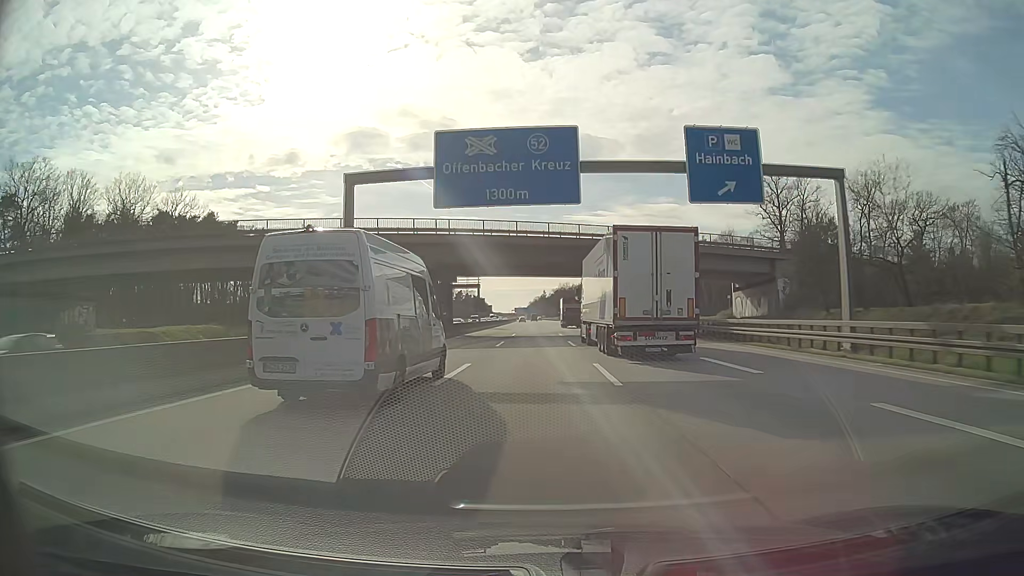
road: motorway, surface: asphalt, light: Day
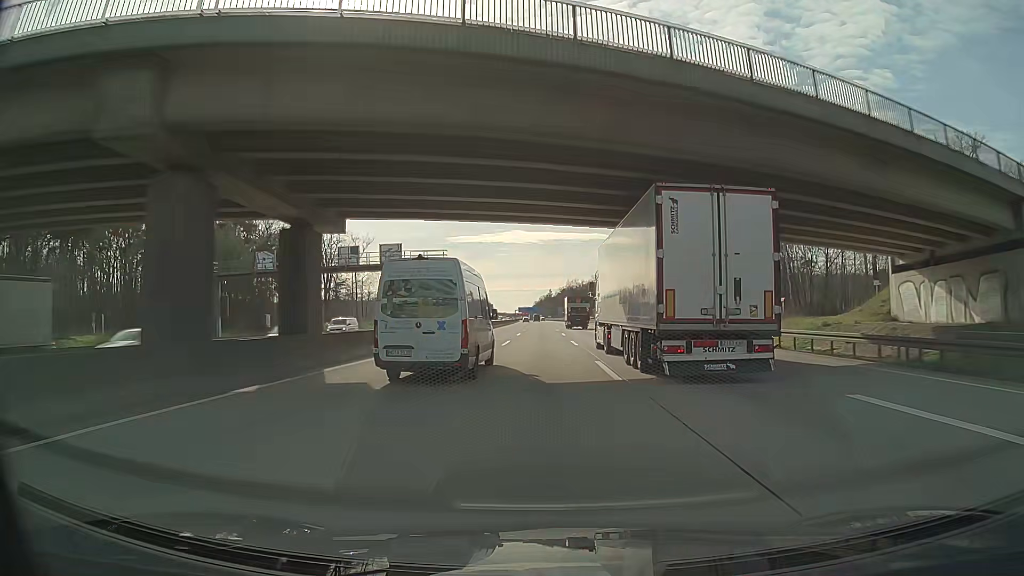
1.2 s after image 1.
(-0.1, +34.9) m; 0°
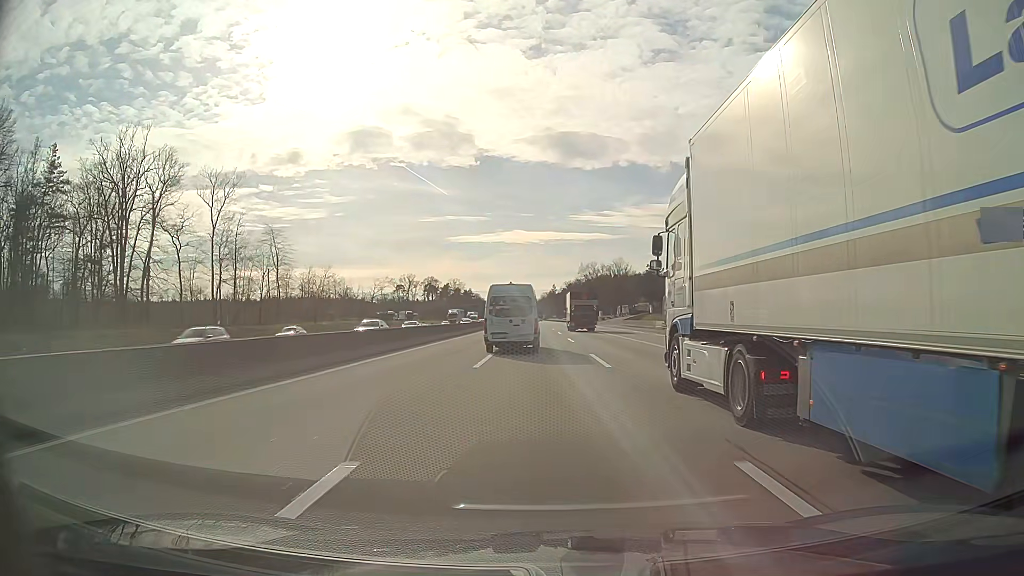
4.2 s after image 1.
(-0.2, +87.3) m; 0°
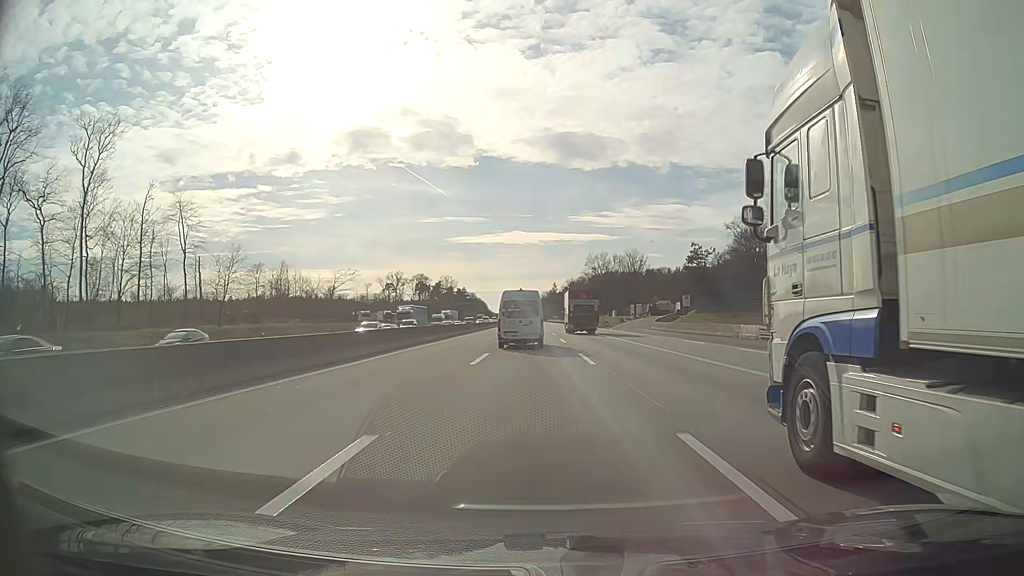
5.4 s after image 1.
(0.0, +34.9) m; 0°
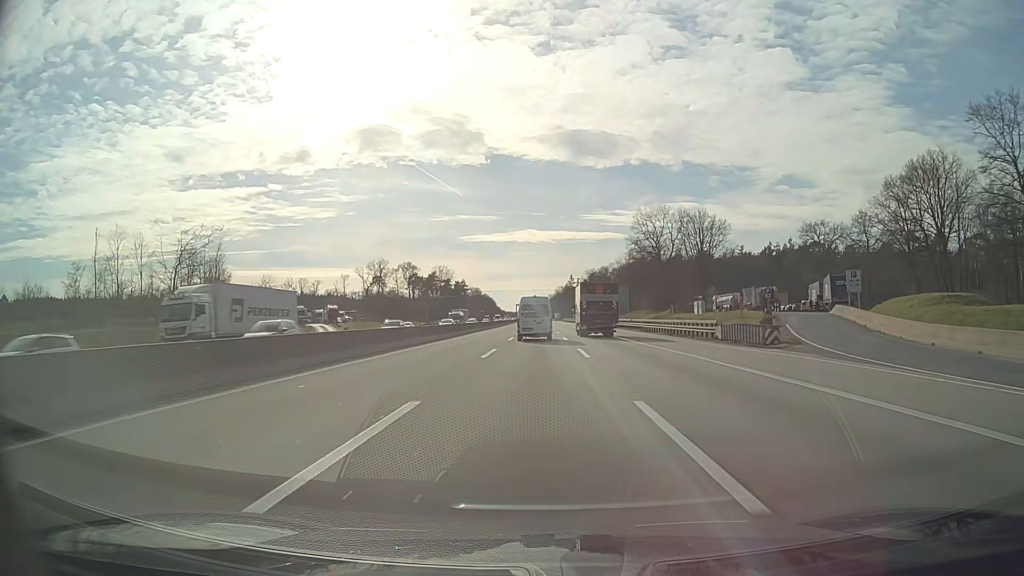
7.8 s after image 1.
(-0.6, +69.7) m; -1°
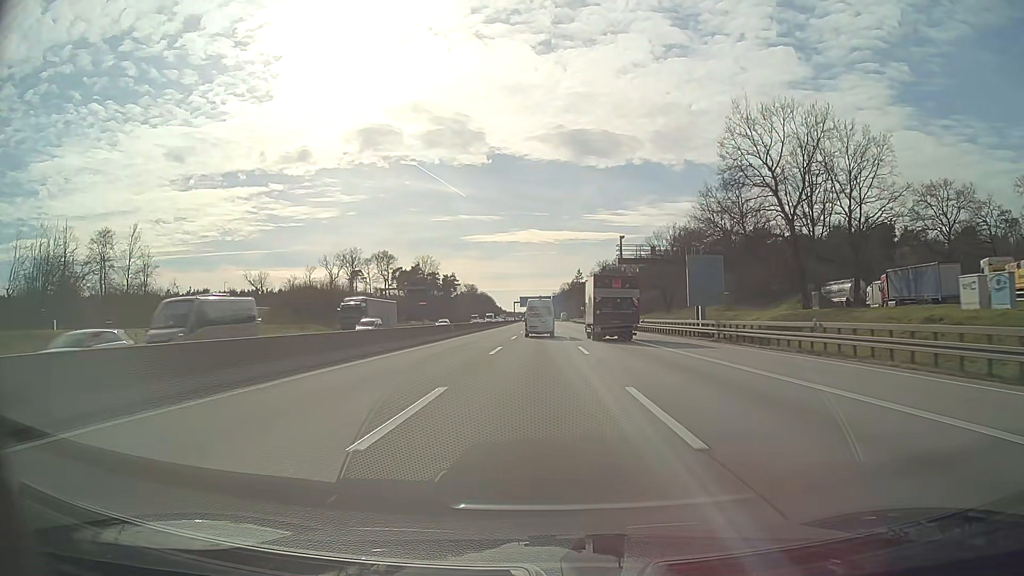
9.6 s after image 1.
(-0.1, +52.3) m; 0°
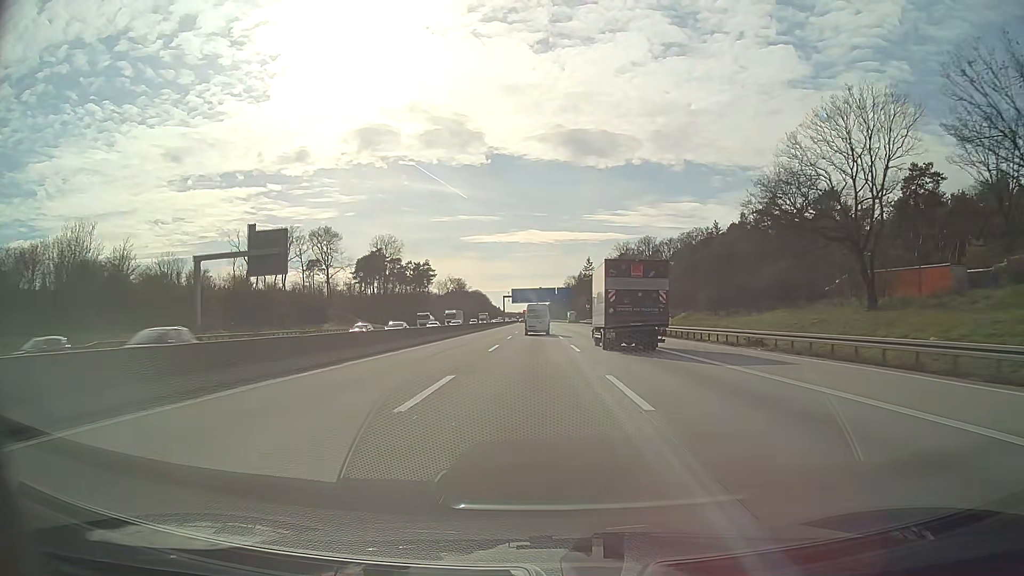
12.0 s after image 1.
(0.0, +69.7) m; 0°
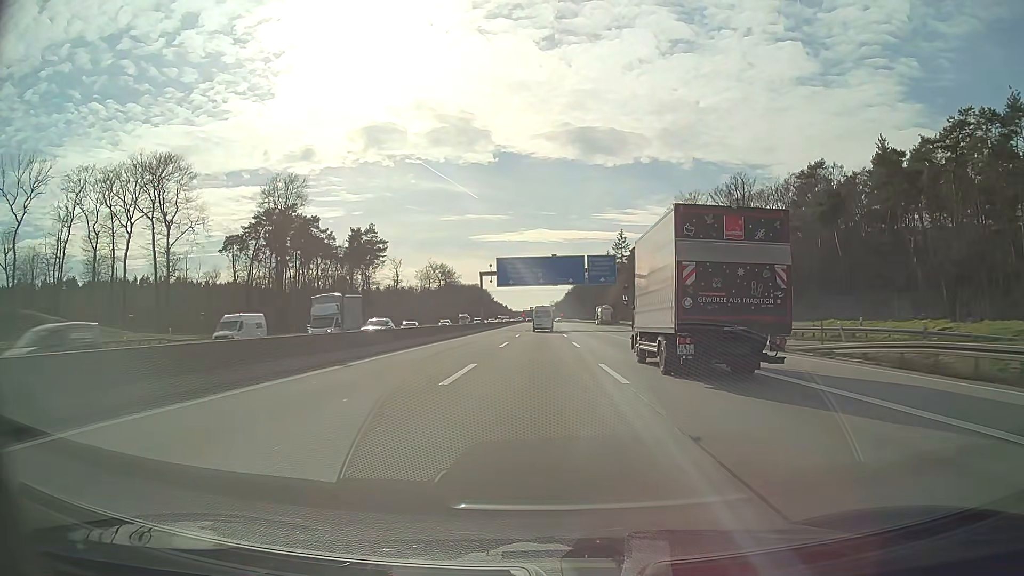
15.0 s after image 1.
(-0.9, +87.0) m; -1°
(0, +10) (0, +20) (0, +30) (0, +40) (0, +50) (0, +60) (0, +70) (0, +80) (0, +90) (0, +100) m
